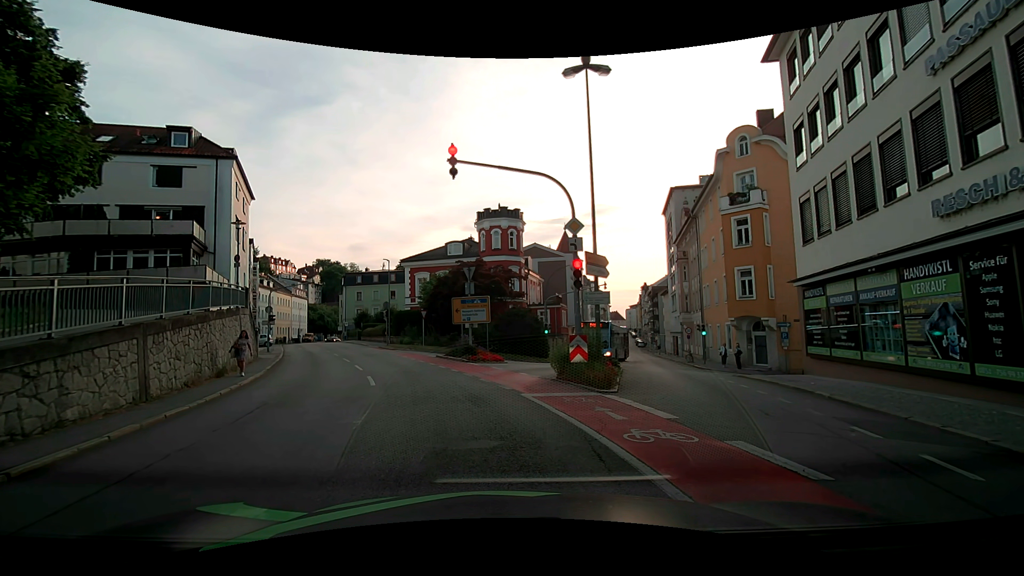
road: tertiary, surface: asphalt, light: Day
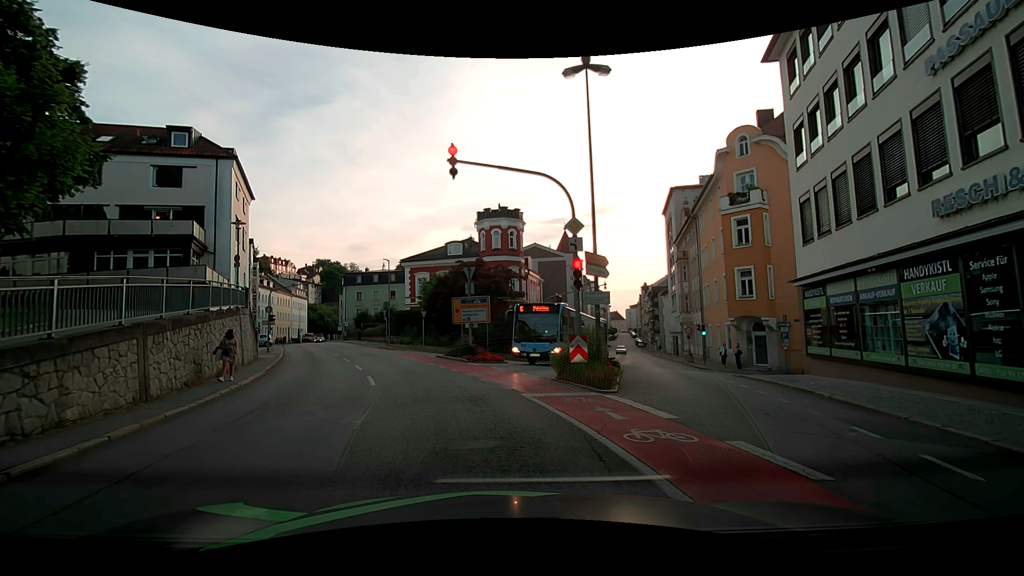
(0.0, 0.0) m; 0°
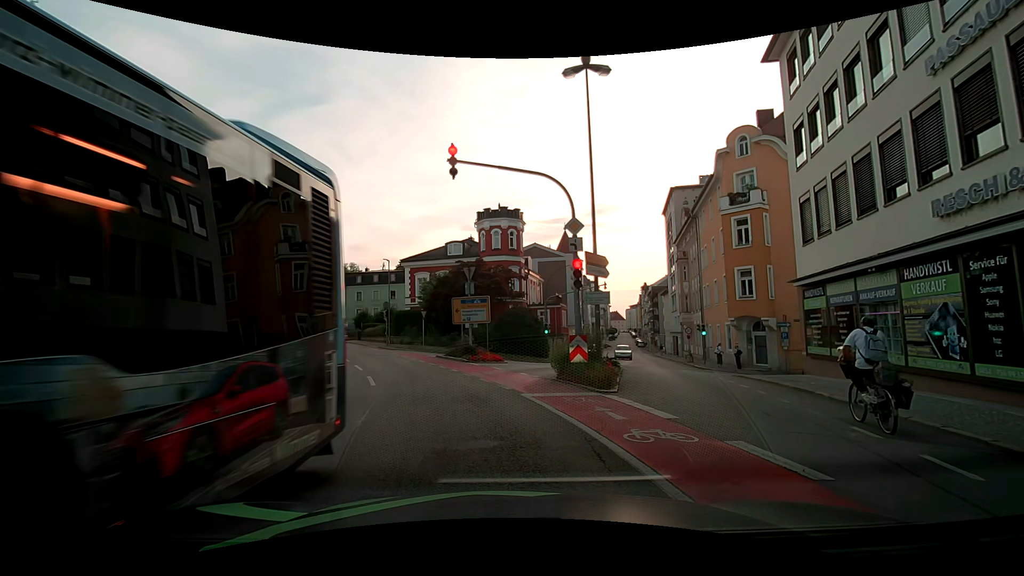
(0.0, 0.0) m; 0°
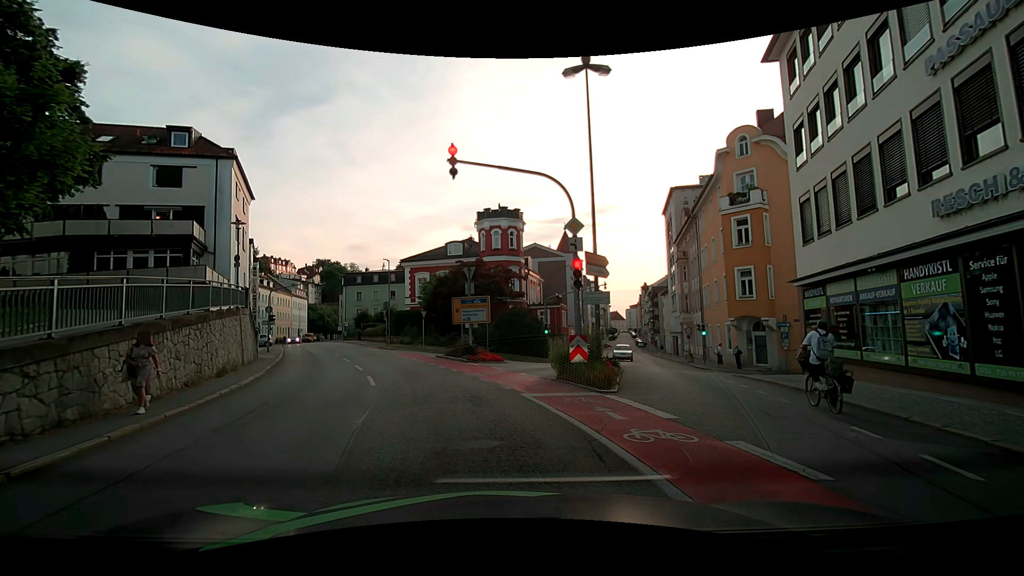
(0.0, 0.0) m; 0°
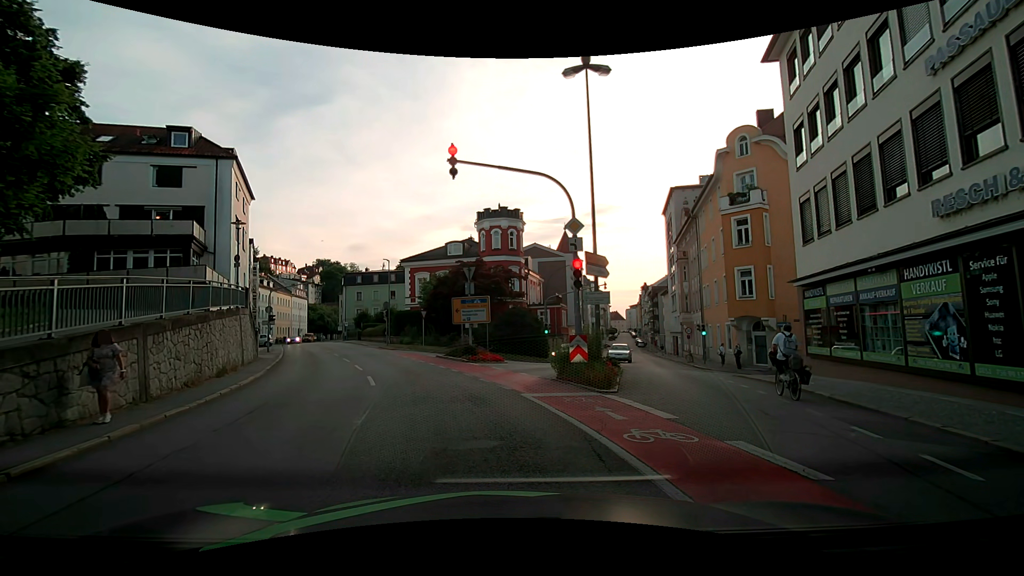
(0.0, 0.0) m; 0°
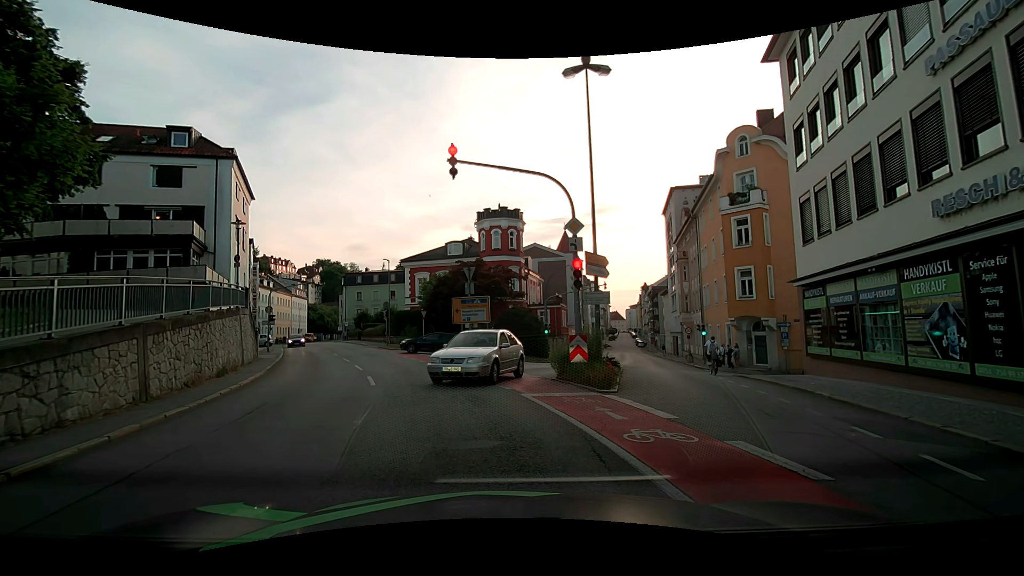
(0.0, 0.0) m; 0°
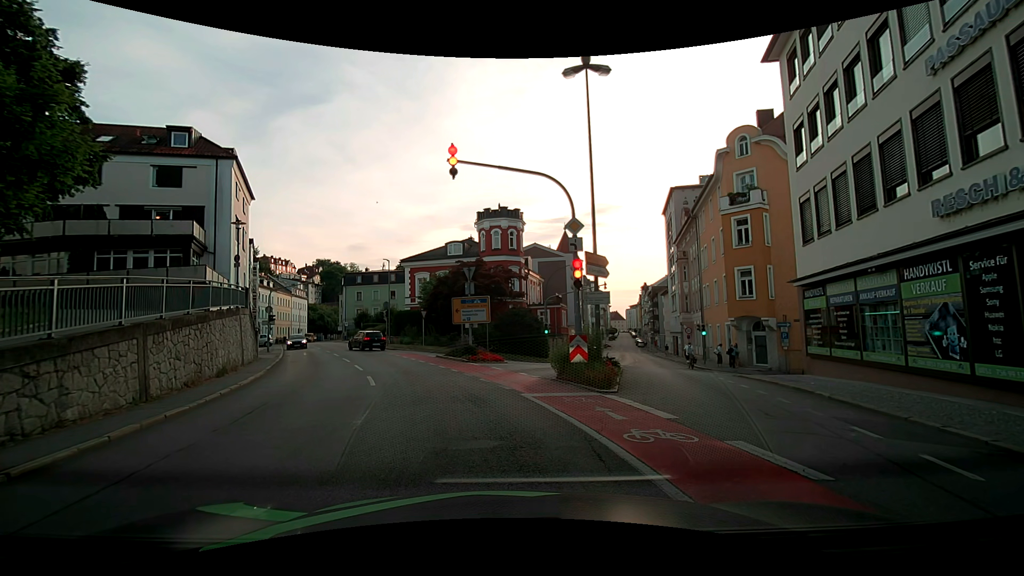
(0.0, 0.0) m; 0°
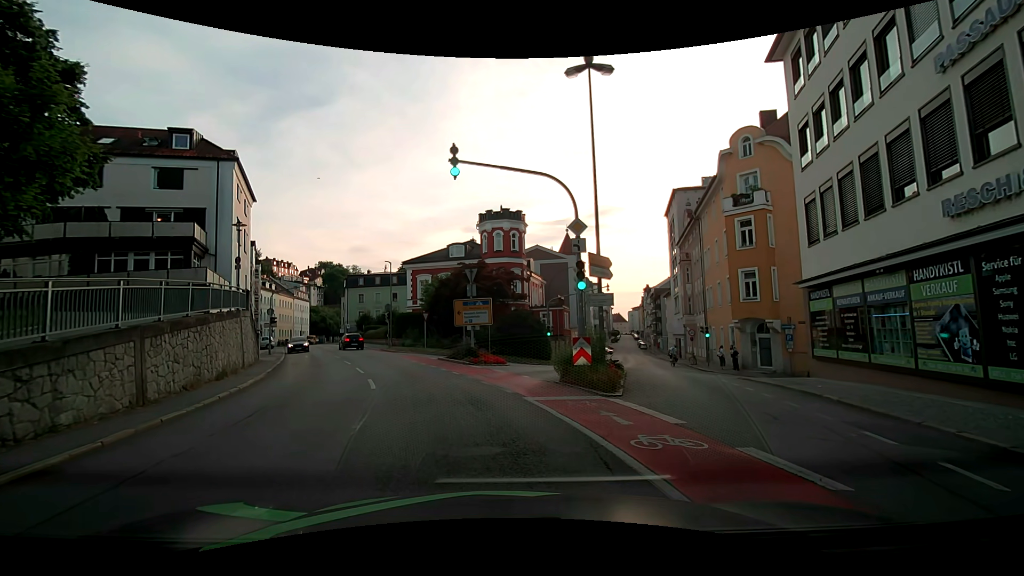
(0.0, +0.2) m; 0°
